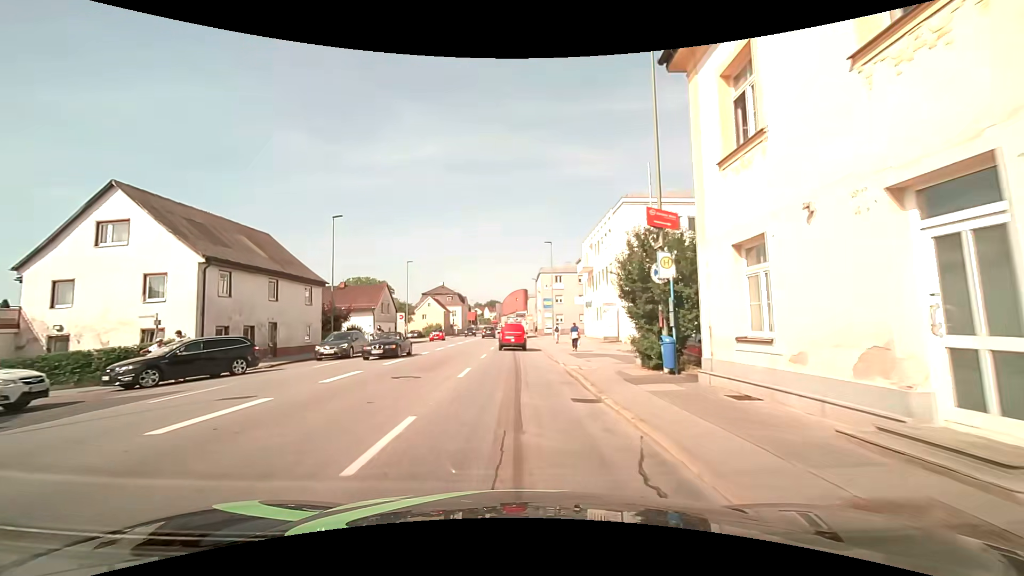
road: tertiary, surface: asphalt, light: Day
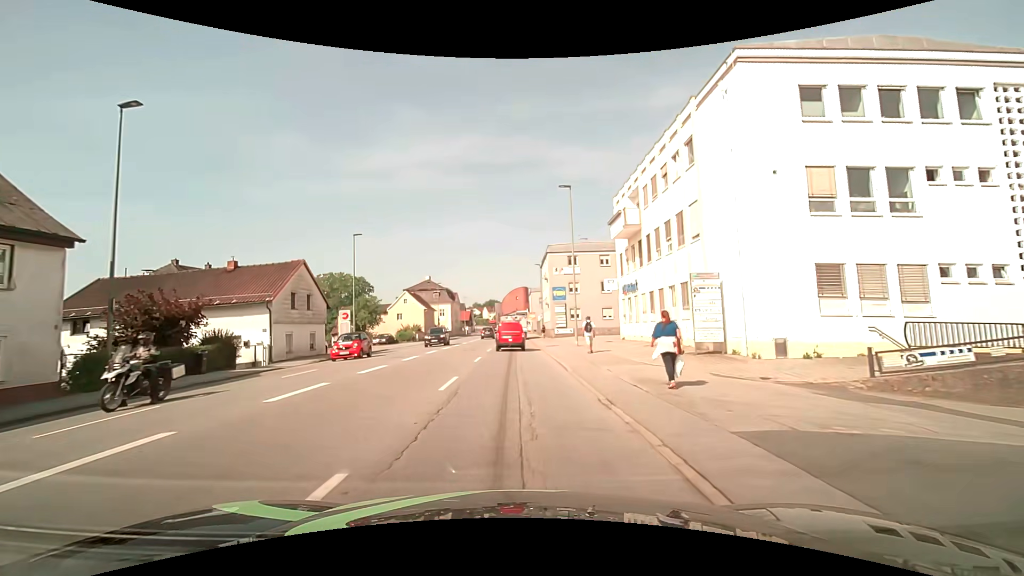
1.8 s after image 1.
(-0.1, +20.7) m; 0°
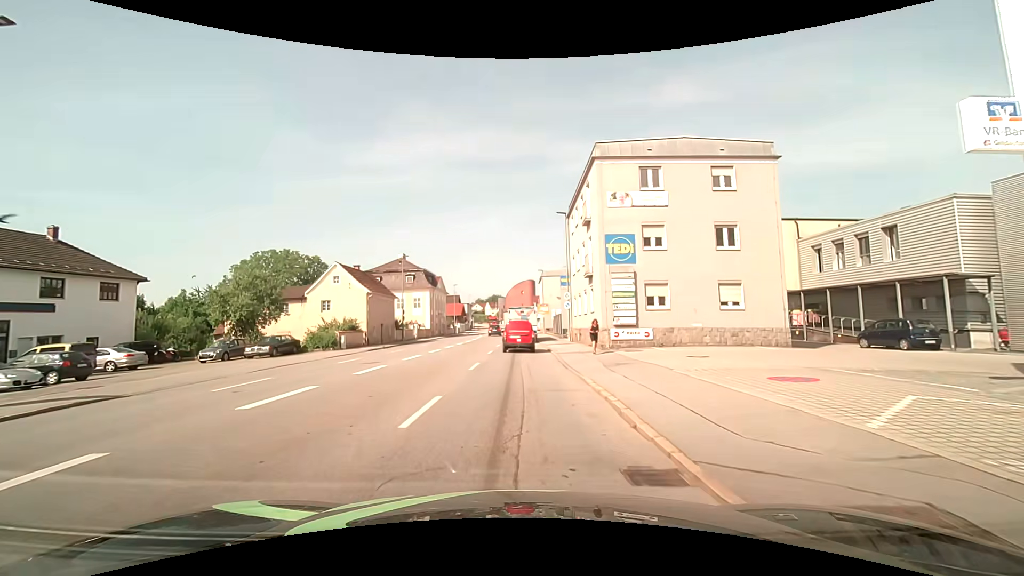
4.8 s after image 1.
(-0.2, +31.2) m; 0°
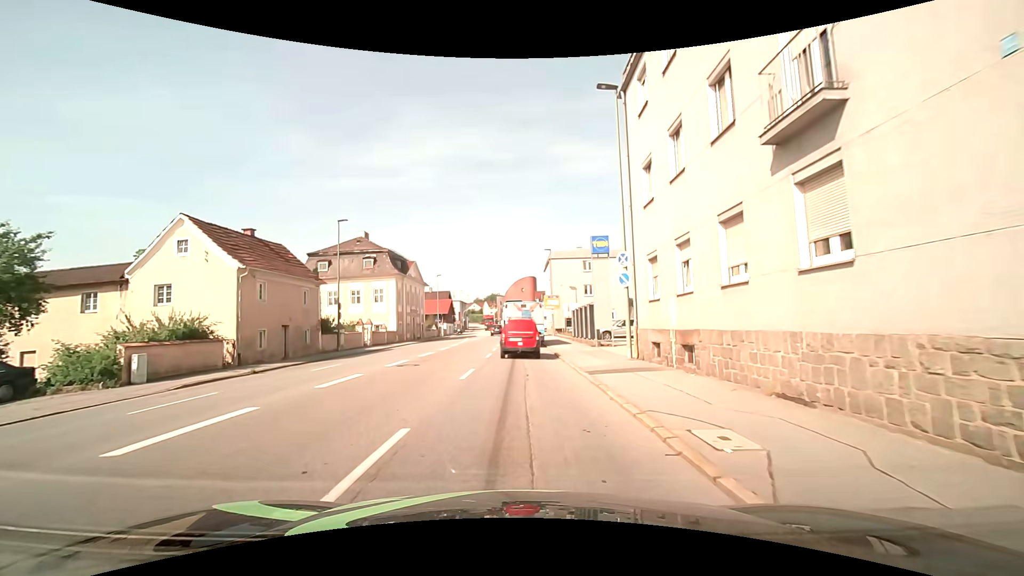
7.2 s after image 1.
(-0.1, +20.7) m; 0°
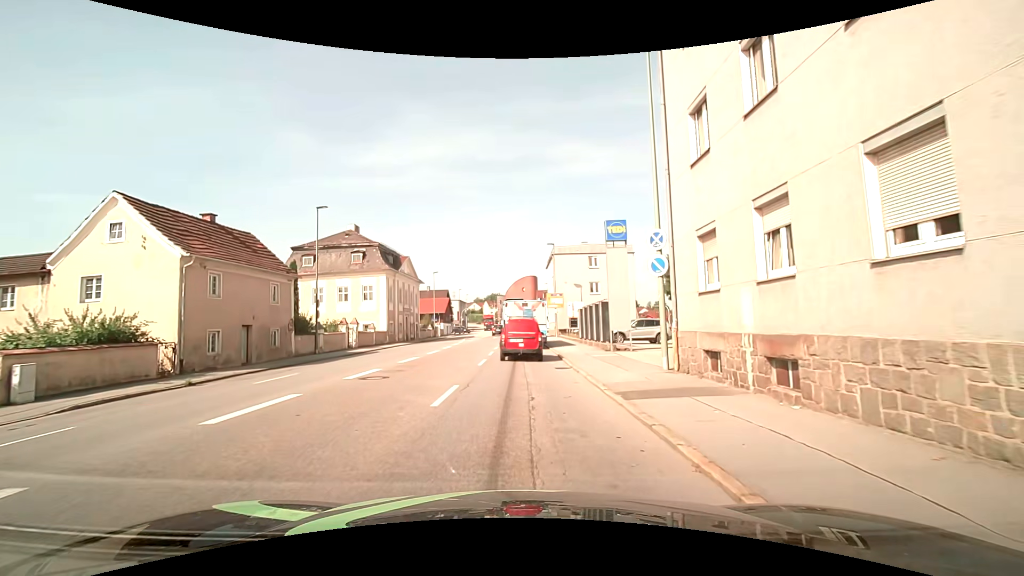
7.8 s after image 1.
(0.0, +4.2) m; -1°
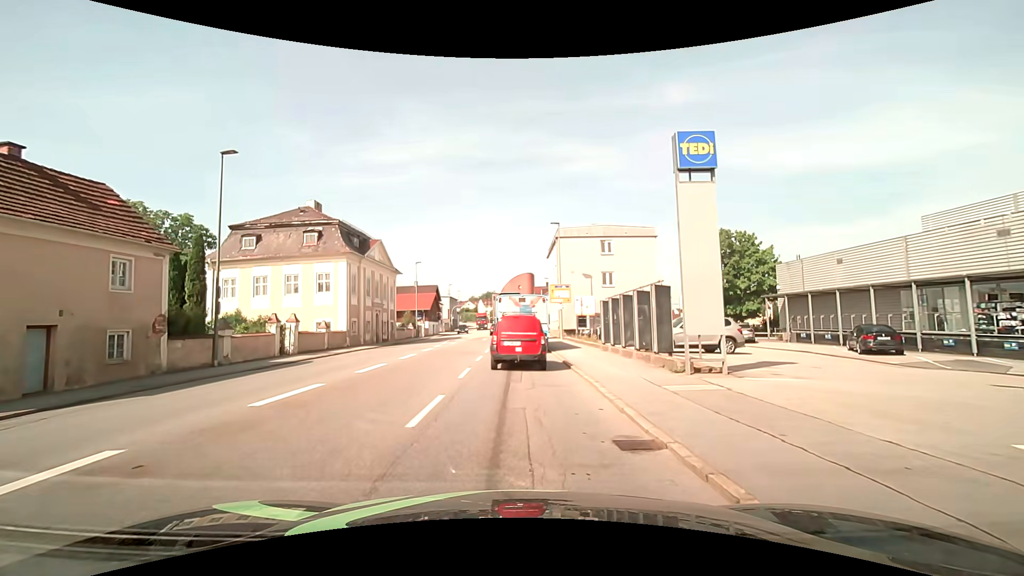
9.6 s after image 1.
(+0.1, +10.6) m; +1°
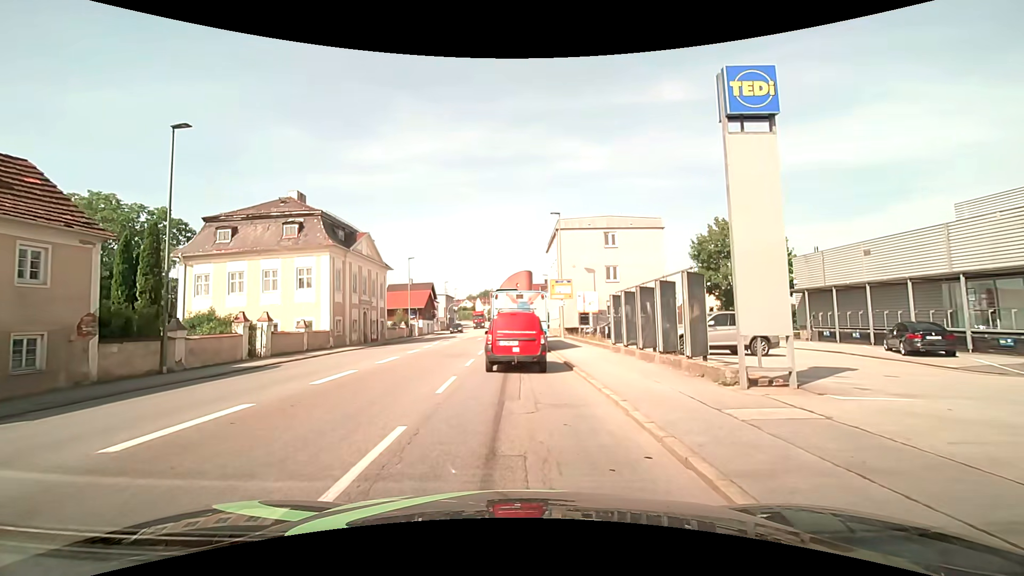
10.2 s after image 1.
(0.0, +3.0) m; +1°
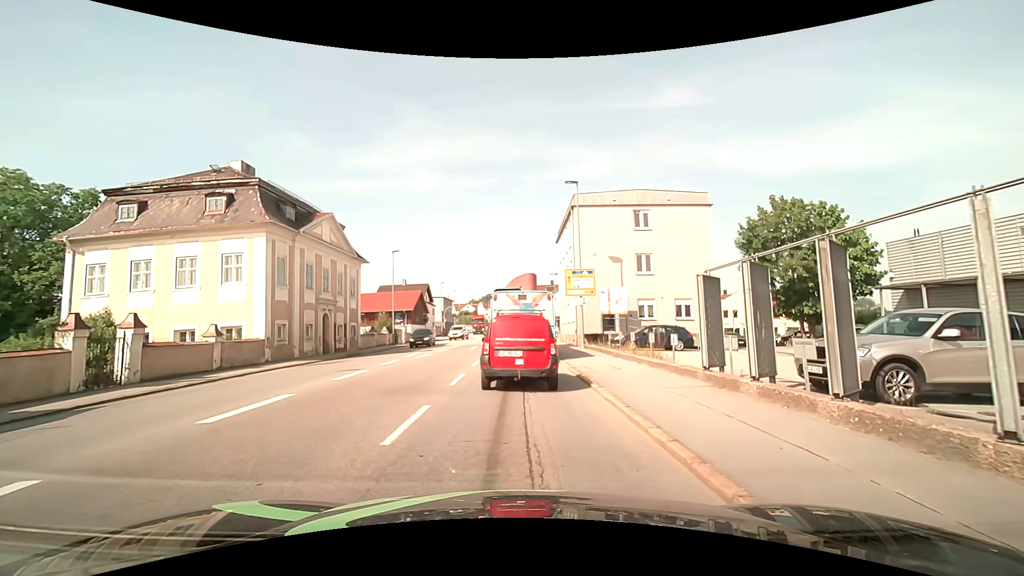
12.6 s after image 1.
(-0.2, +9.8) m; -1°
(0, +10) (0, +20) (-1, +30) (-1, +40) (0, +50) (+2, +60) (+7, +68) (+14, +75) (+23, +79) (+33, +81) m
